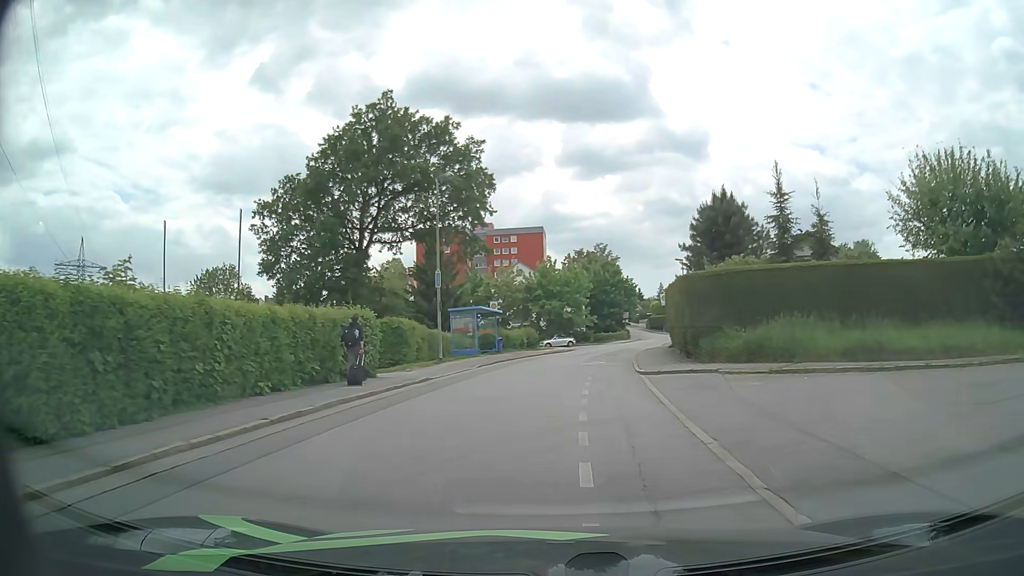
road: residential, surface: asphalt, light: Day
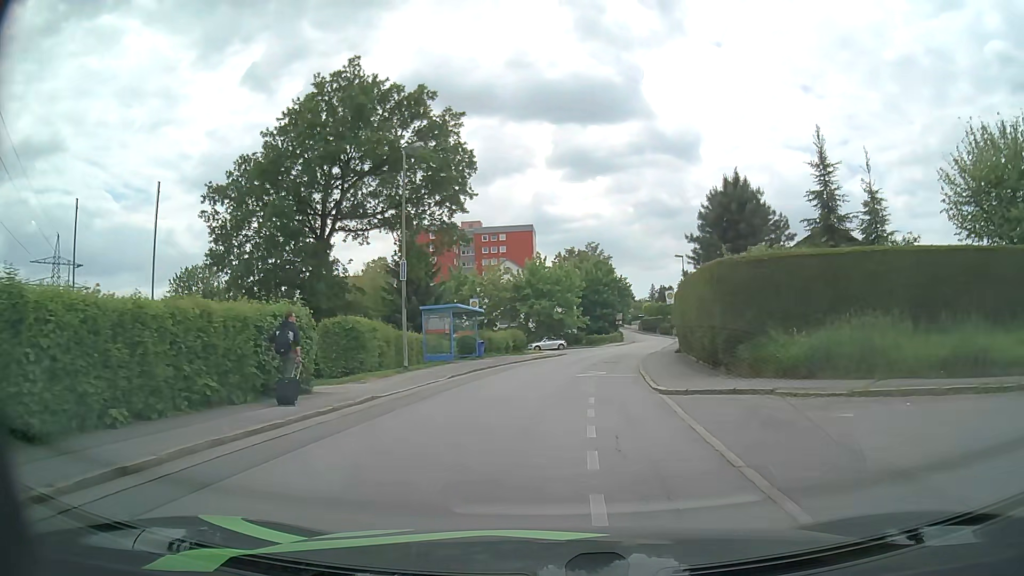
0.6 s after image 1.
(0.0, +5.1) m; 0°
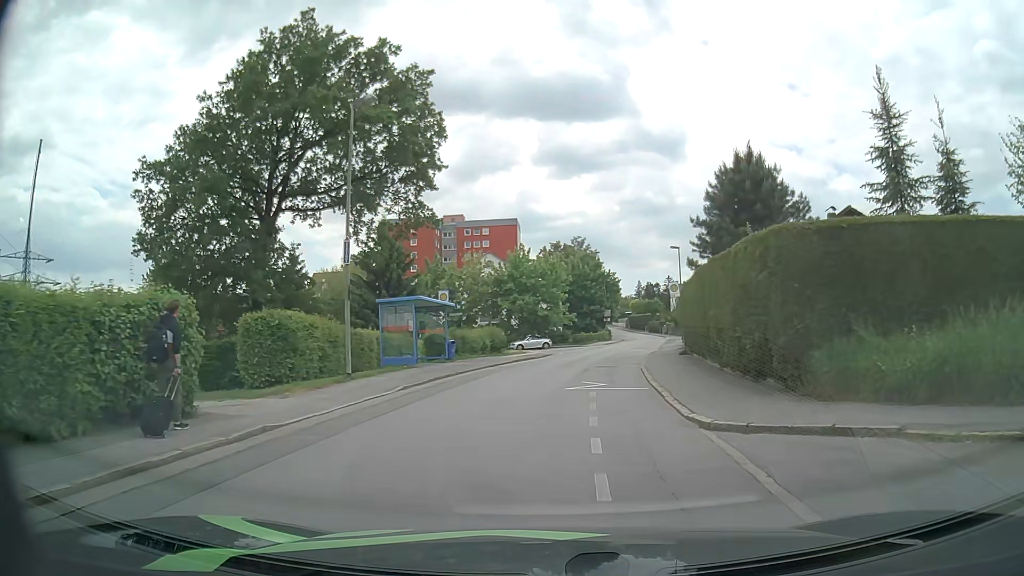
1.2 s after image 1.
(+0.1, +5.2) m; +1°
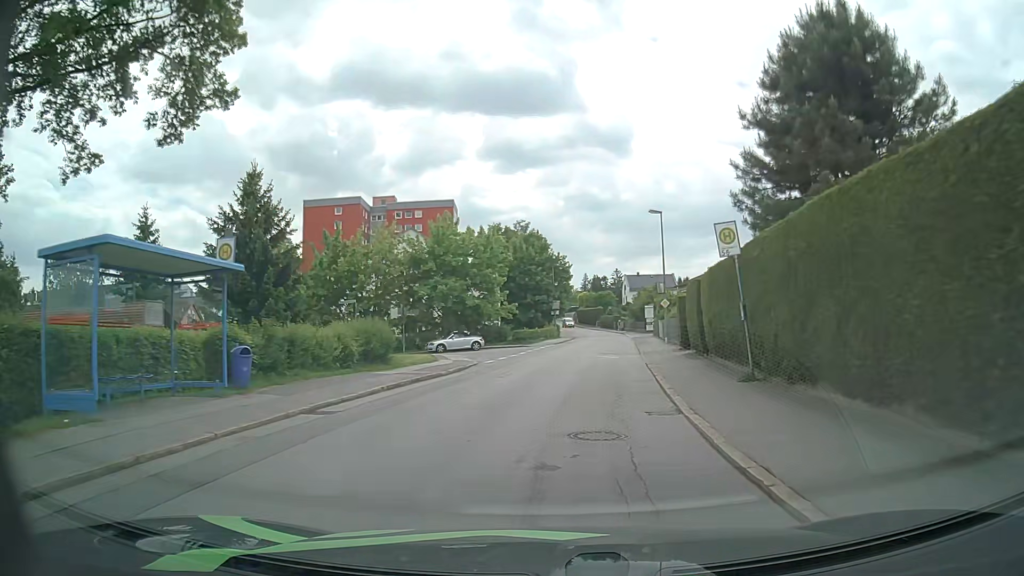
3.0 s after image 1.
(+0.6, +16.2) m; +5°
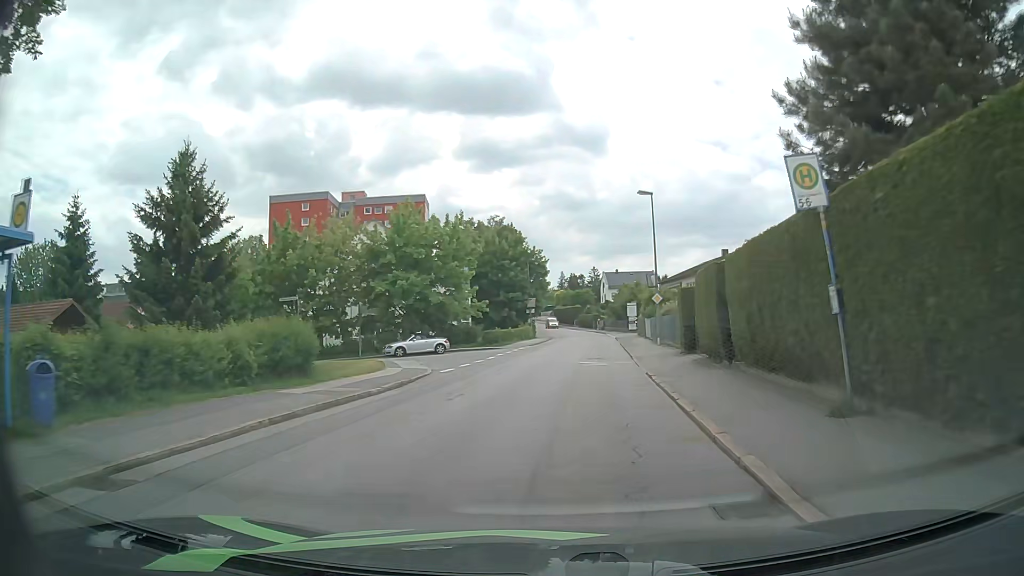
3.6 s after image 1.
(+0.1, +5.6) m; +2°
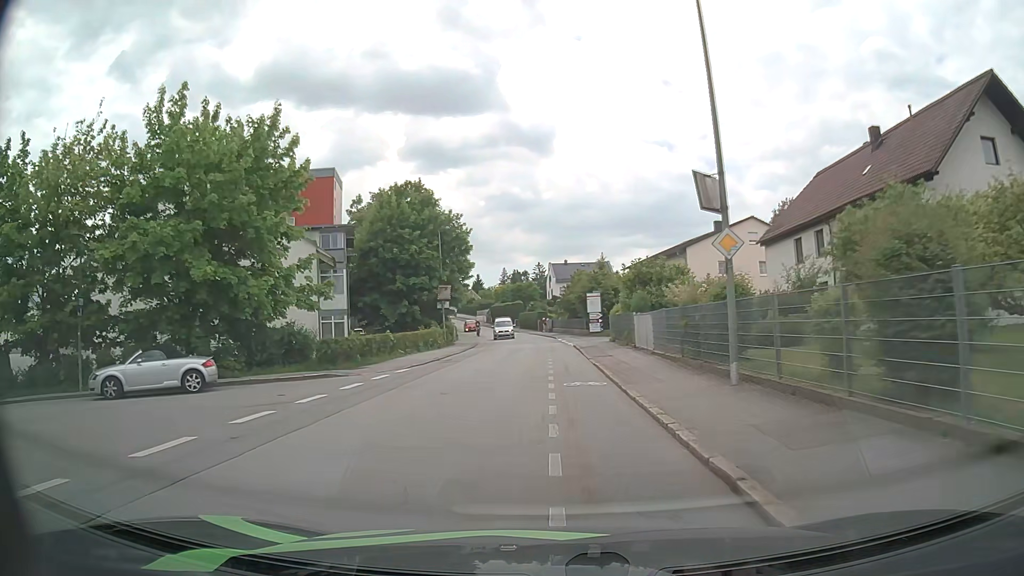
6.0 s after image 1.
(+1.4, +23.6) m; +4°
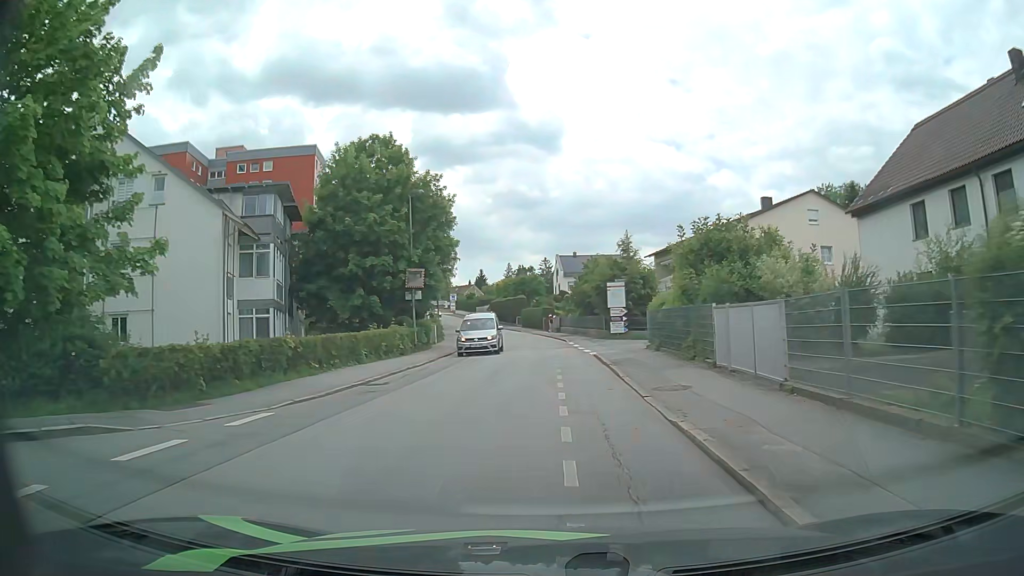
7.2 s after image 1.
(-0.1, +12.4) m; 0°
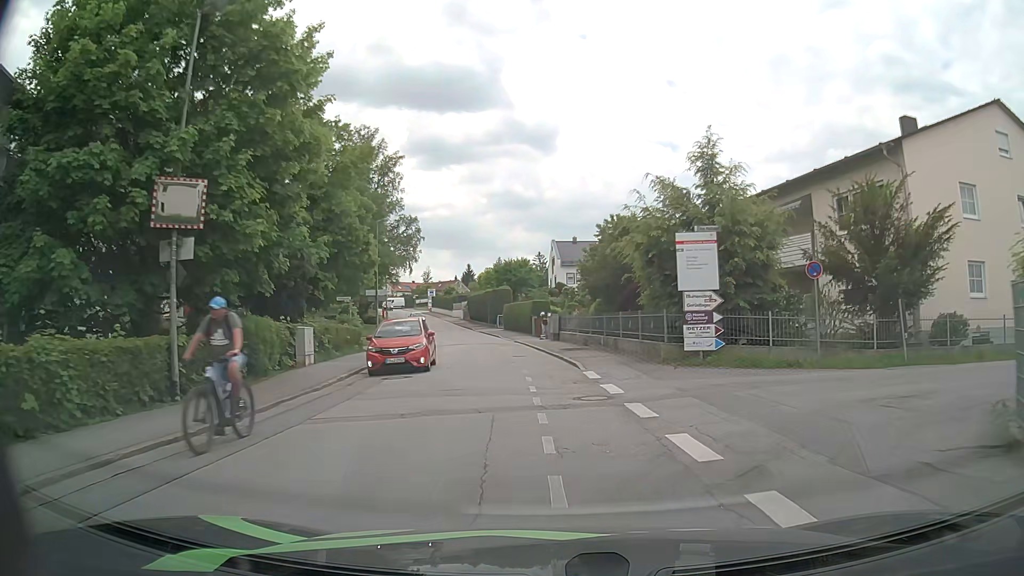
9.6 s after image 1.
(+0.1, +22.3) m; +1°
